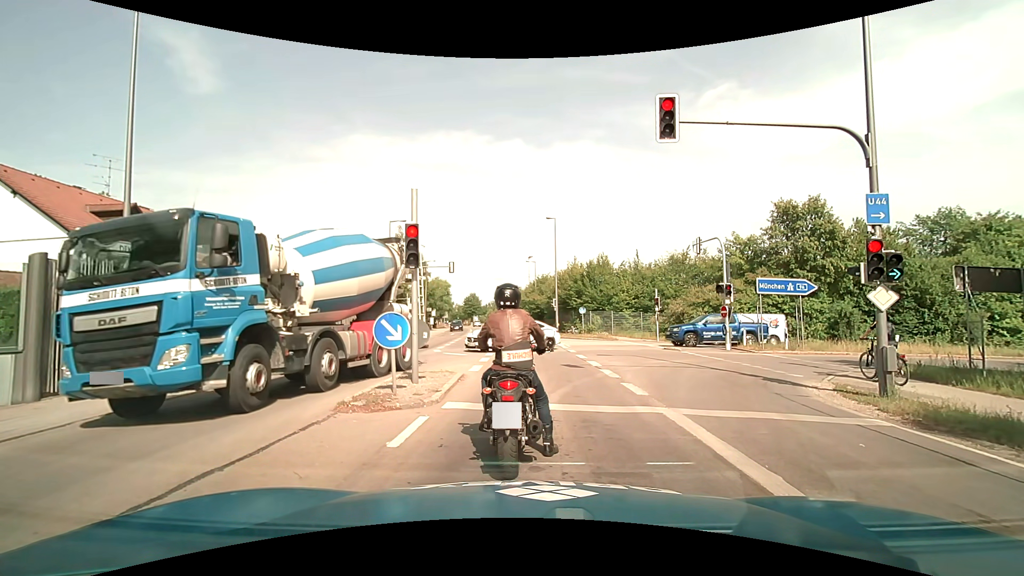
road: secondary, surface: asphalt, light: Day
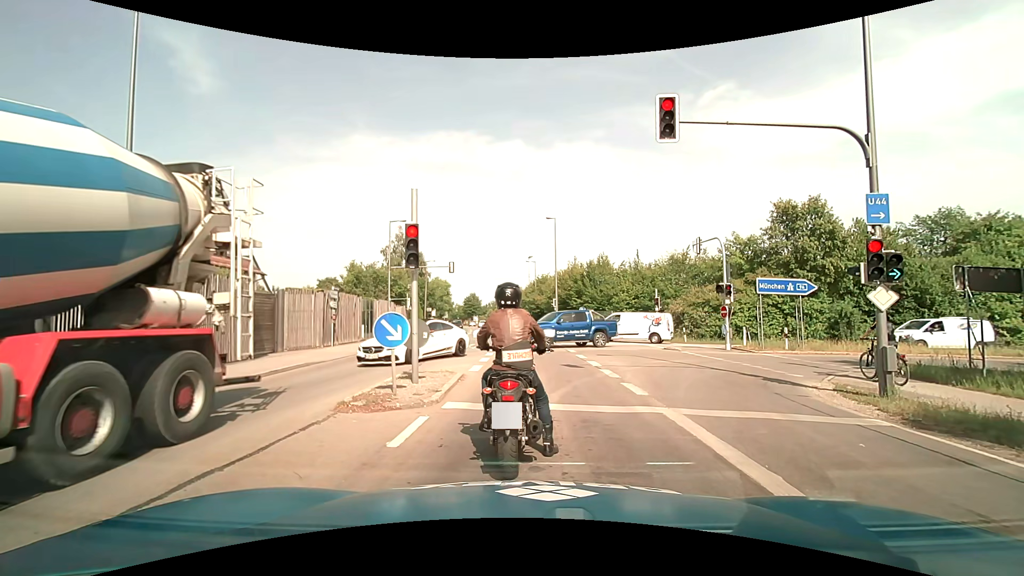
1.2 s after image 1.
(0.0, 0.0) m; 0°
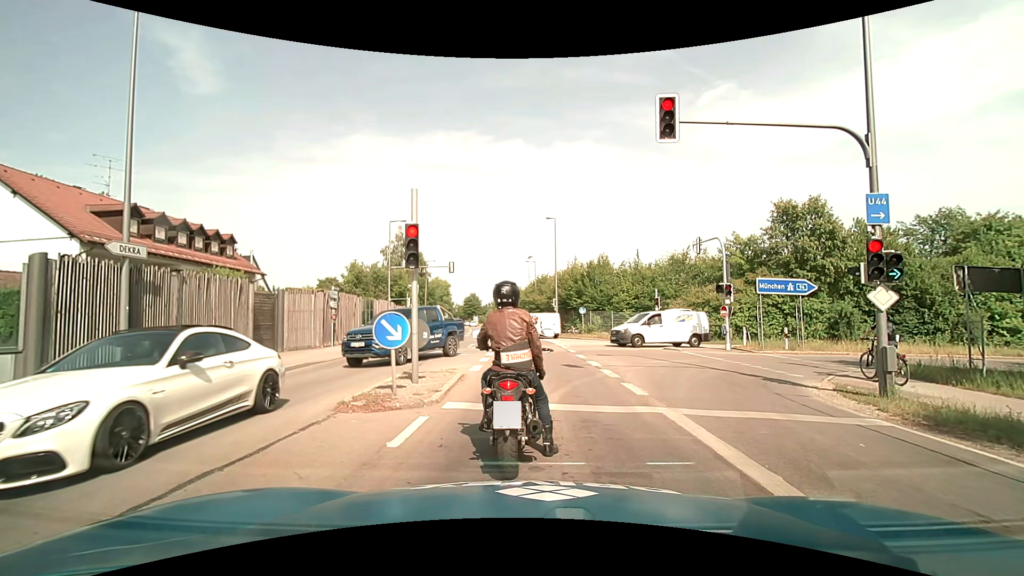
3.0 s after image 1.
(0.0, 0.0) m; 0°
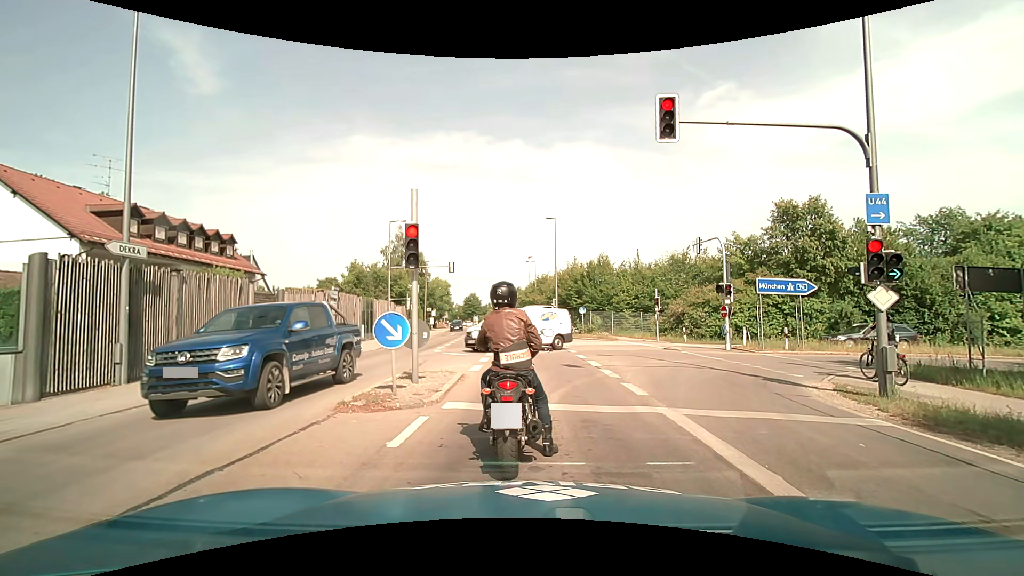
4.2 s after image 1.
(0.0, 0.0) m; 0°
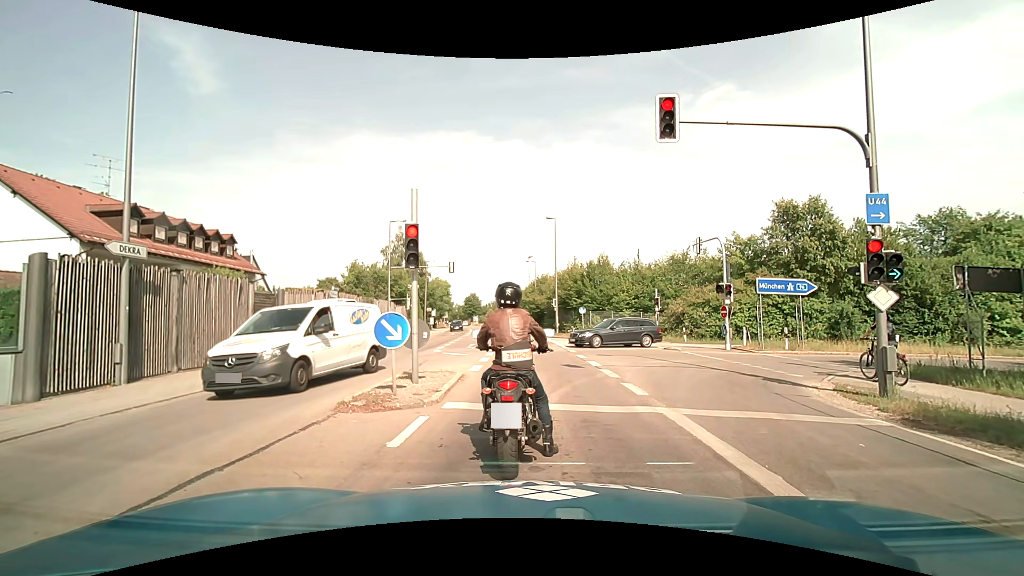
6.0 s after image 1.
(0.0, 0.0) m; 0°
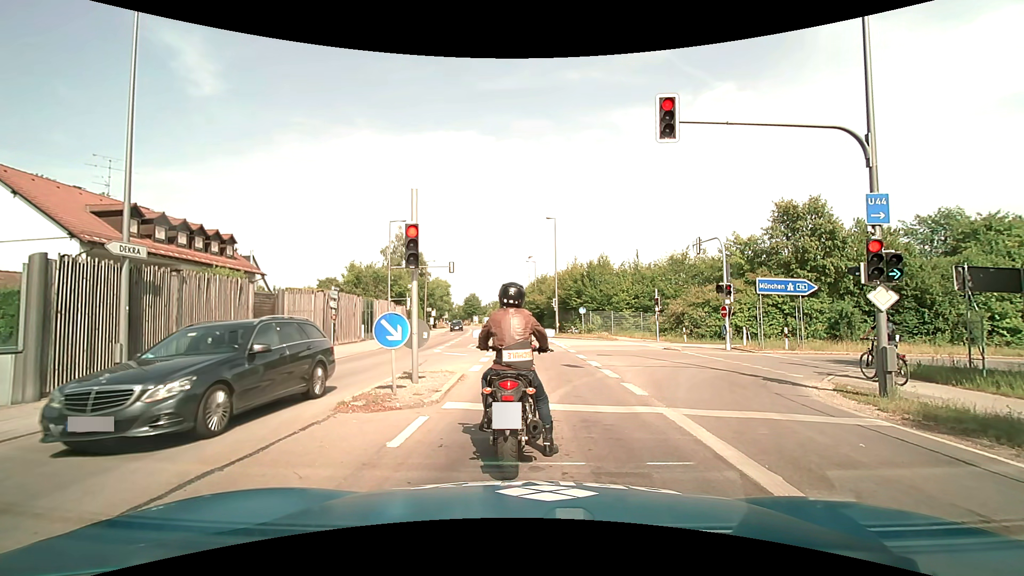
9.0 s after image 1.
(0.0, 0.0) m; 0°
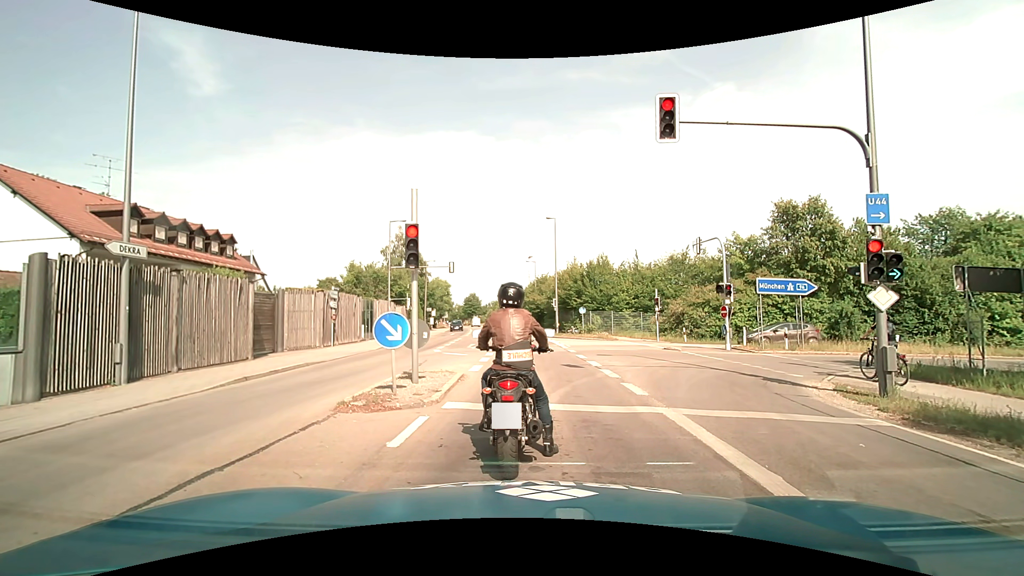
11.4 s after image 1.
(0.0, 0.0) m; 0°
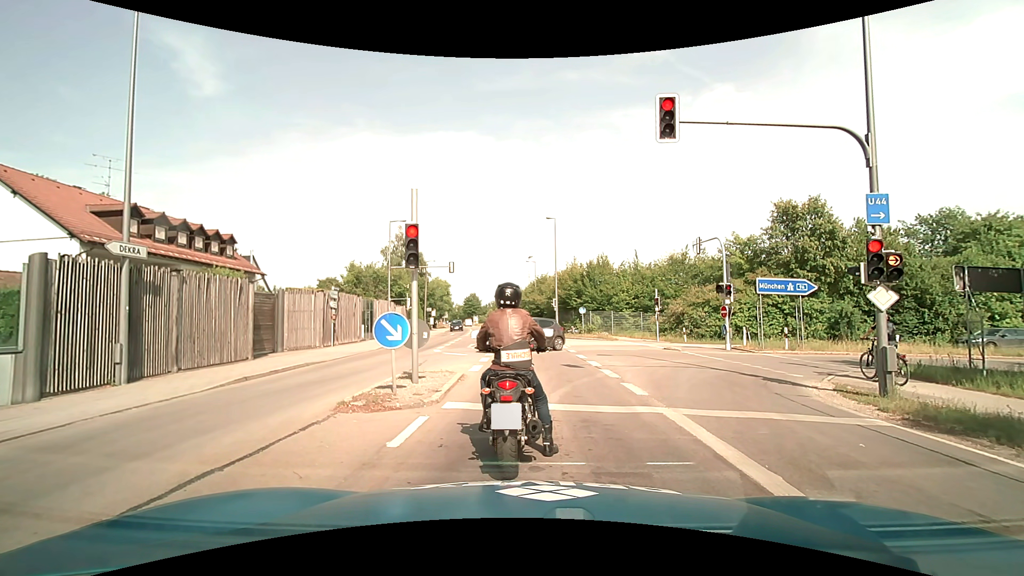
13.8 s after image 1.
(0.0, 0.0) m; 0°
(0, +10) (0, +20) (-1, +30) (-1, +40) (-2, +50) (-3, +60) (-4, +70) (-6, +80) (-8, +89) (-10, +99) m
